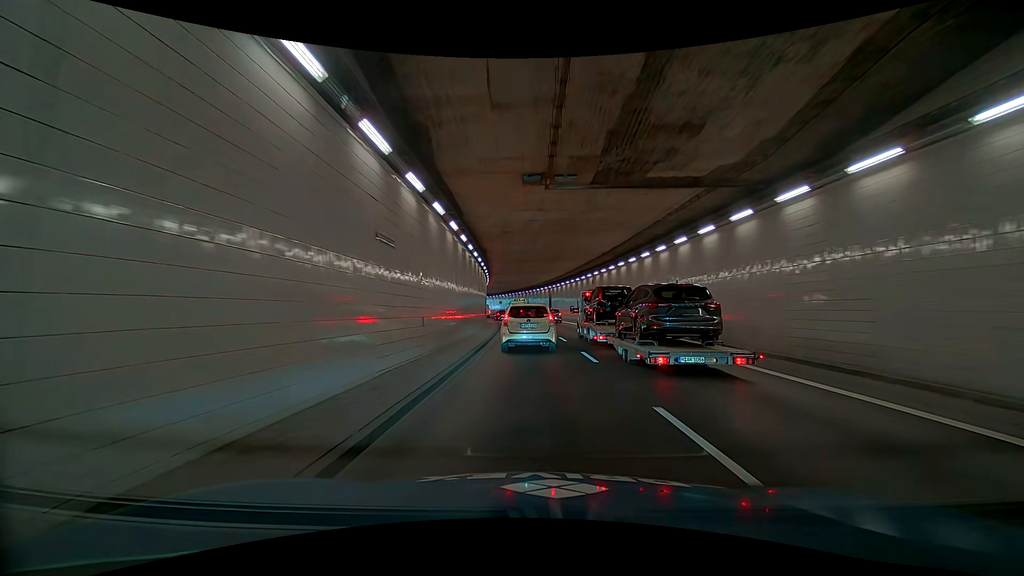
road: trunk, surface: asphalt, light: Day
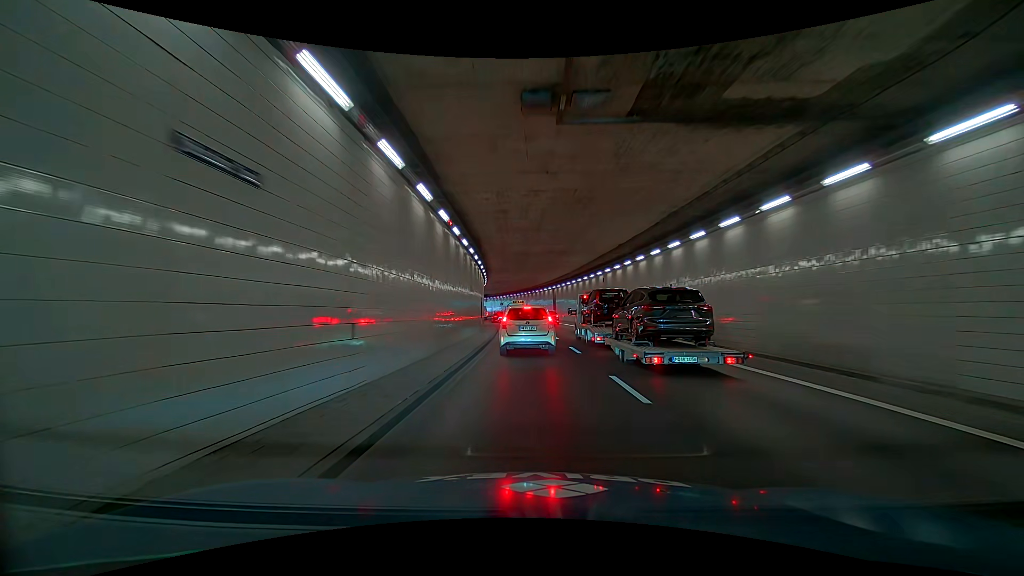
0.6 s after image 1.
(+0.1, +5.5) m; +1°
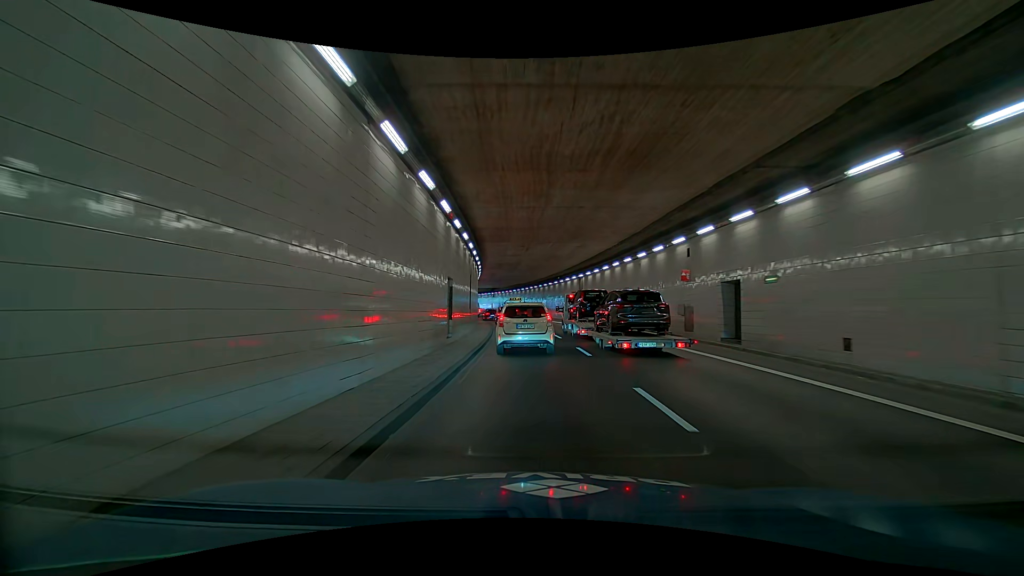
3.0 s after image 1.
(0.0, +19.7) m; 0°
